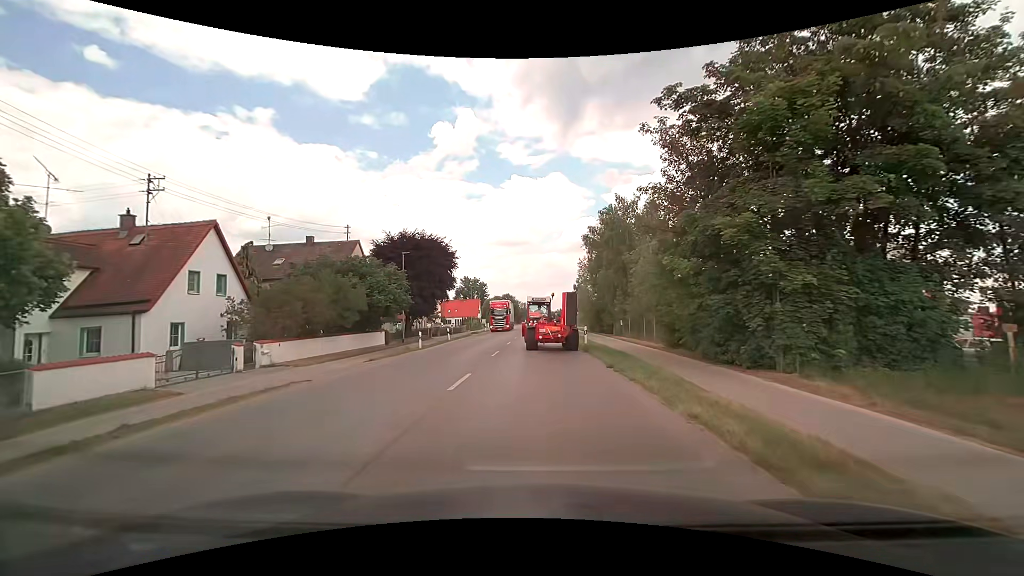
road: tertiary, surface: asphalt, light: Day
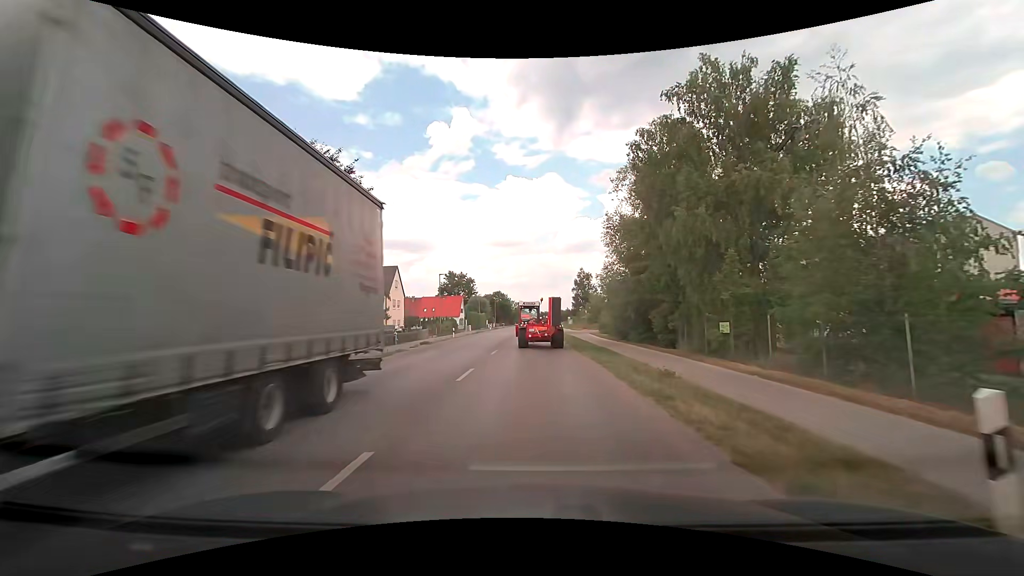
(0.0, +25.1) m; +1°
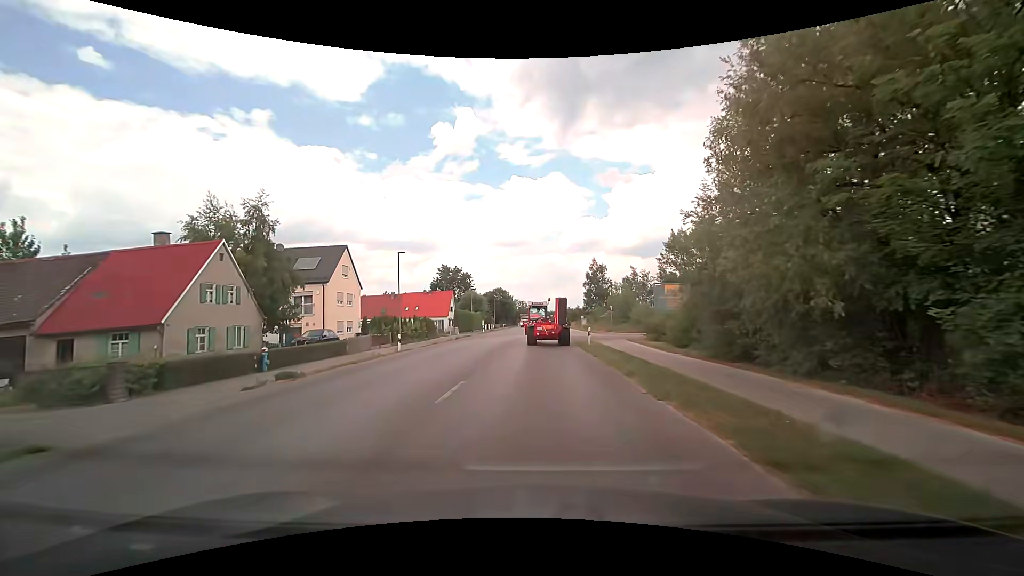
(-0.3, +21.3) m; -2°
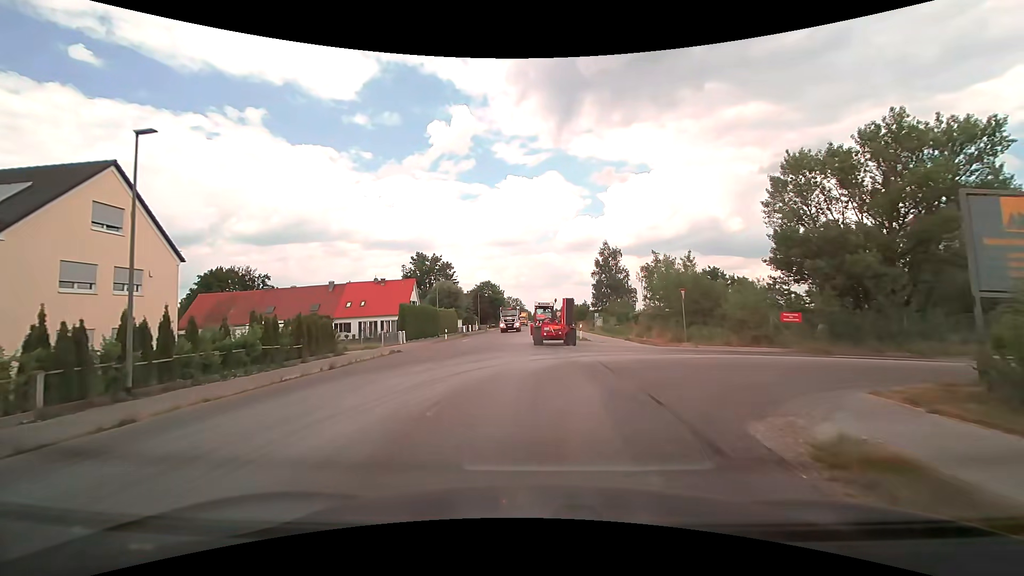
(+0.2, +28.1) m; +1°
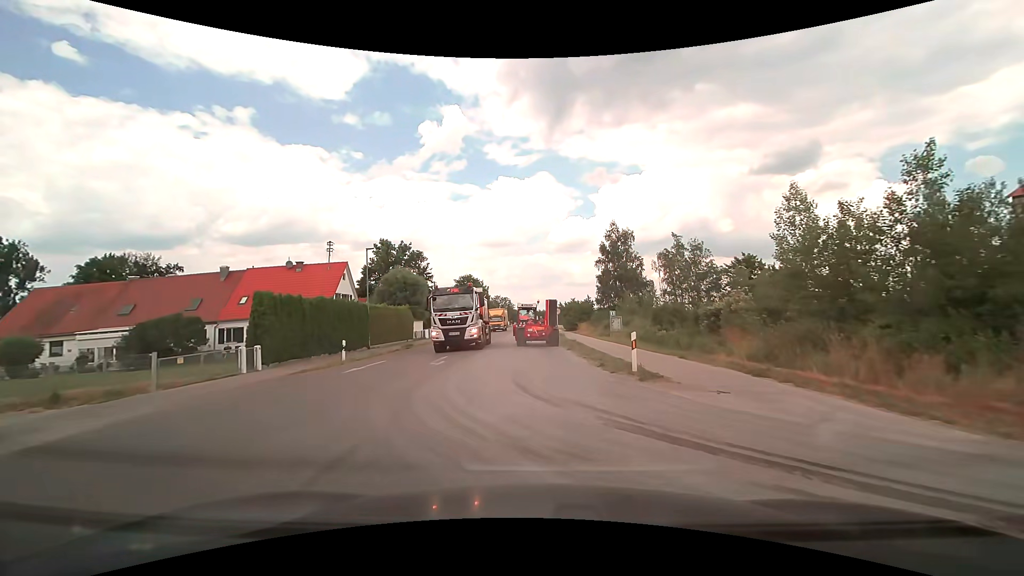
(+0.3, +22.2) m; +1°
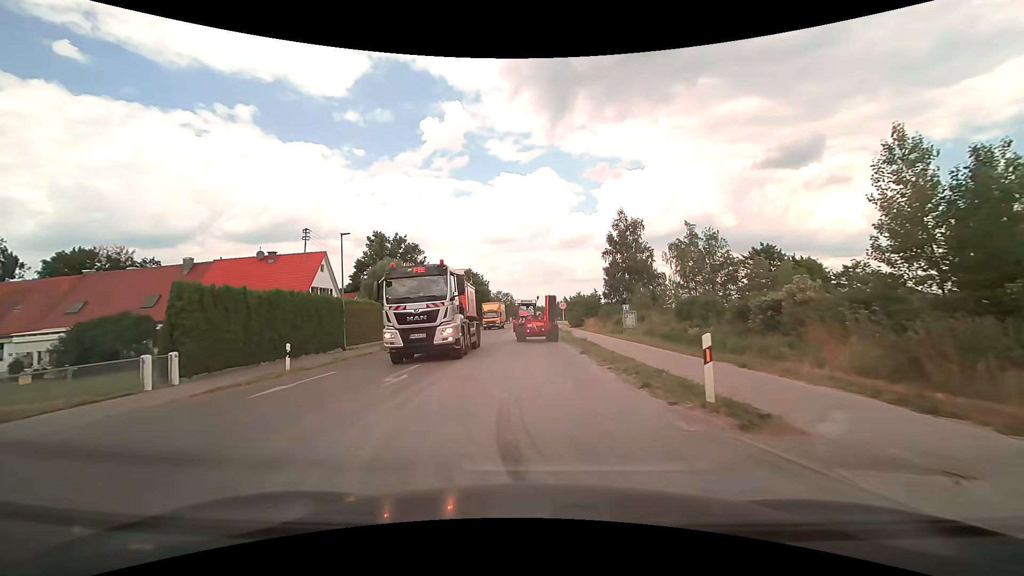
(0.0, +5.5) m; 0°
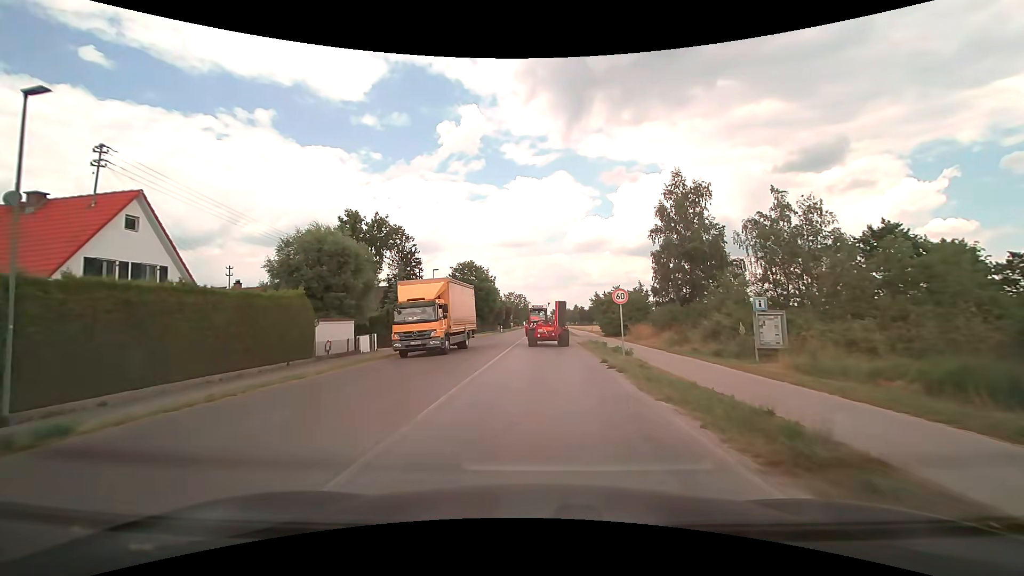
(-0.4, +22.2) m; -2°
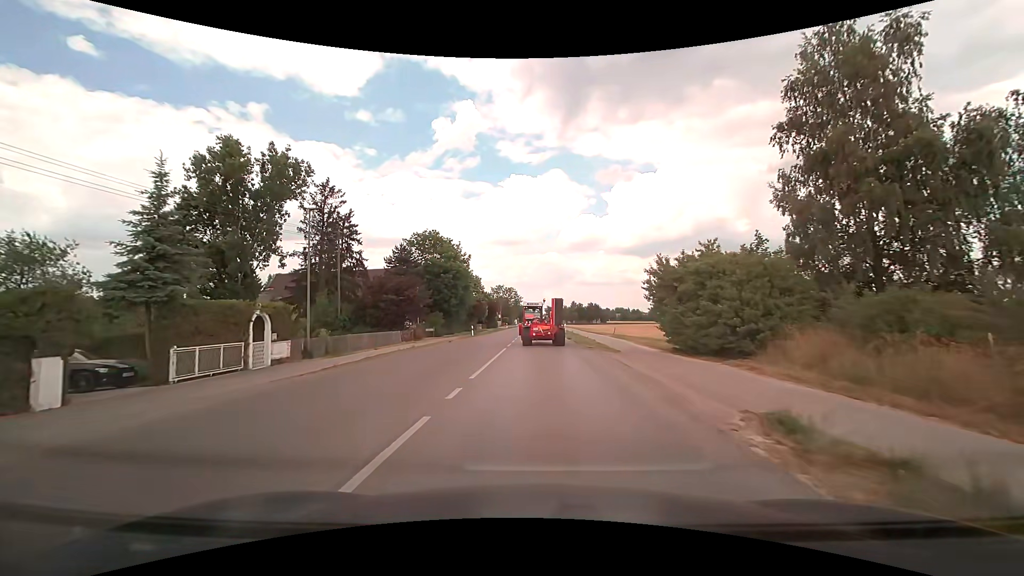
(+0.3, +29.2) m; +1°
(0, +10) (0, +20) (0, +30) (0, +40) (0, +50) (0, +60) (0, +70) (0, +80) (0, +90) (0, +100) m
